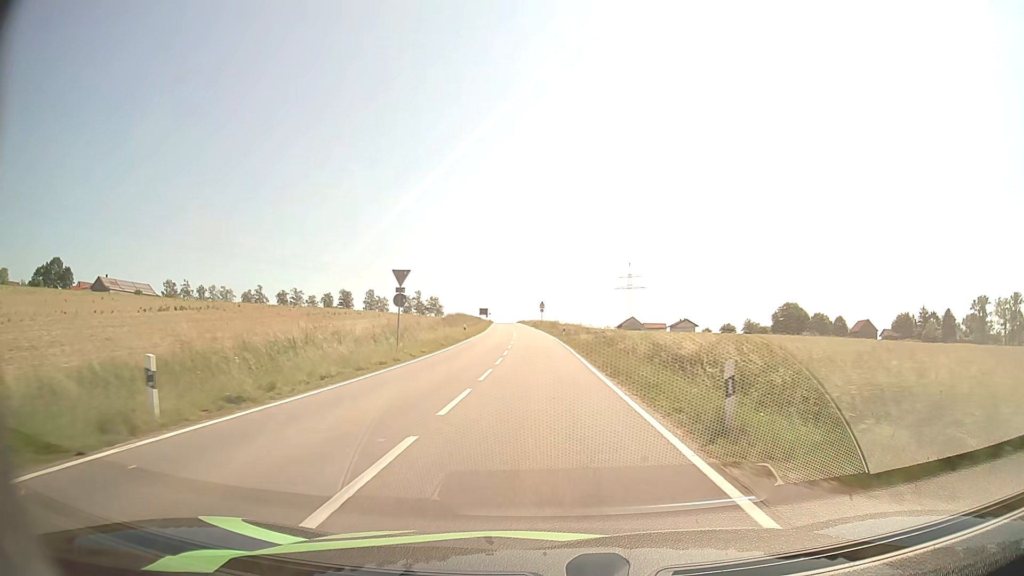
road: tertiary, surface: asphalt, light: Day
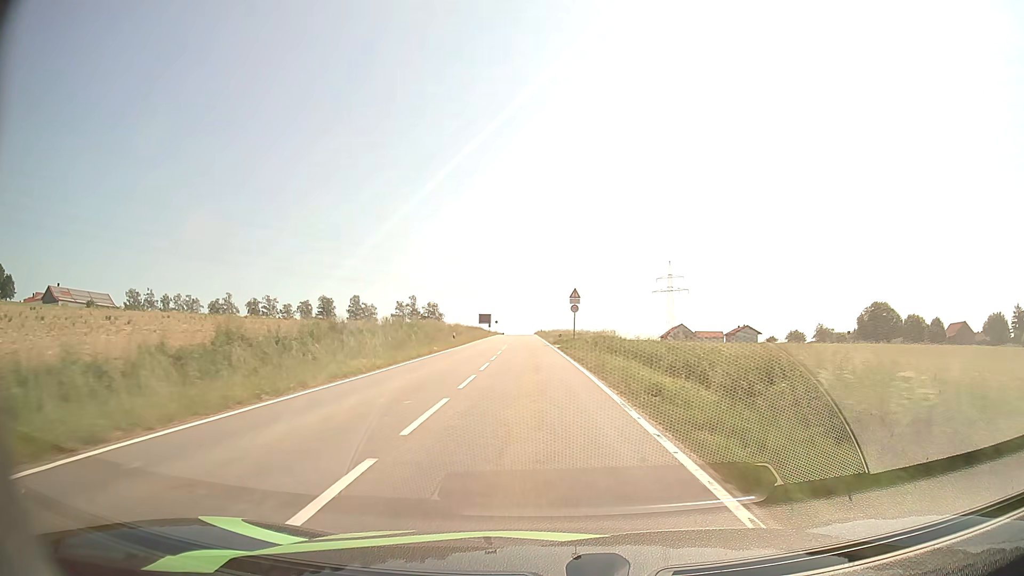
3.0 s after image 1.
(-1.1, +57.9) m; -2°
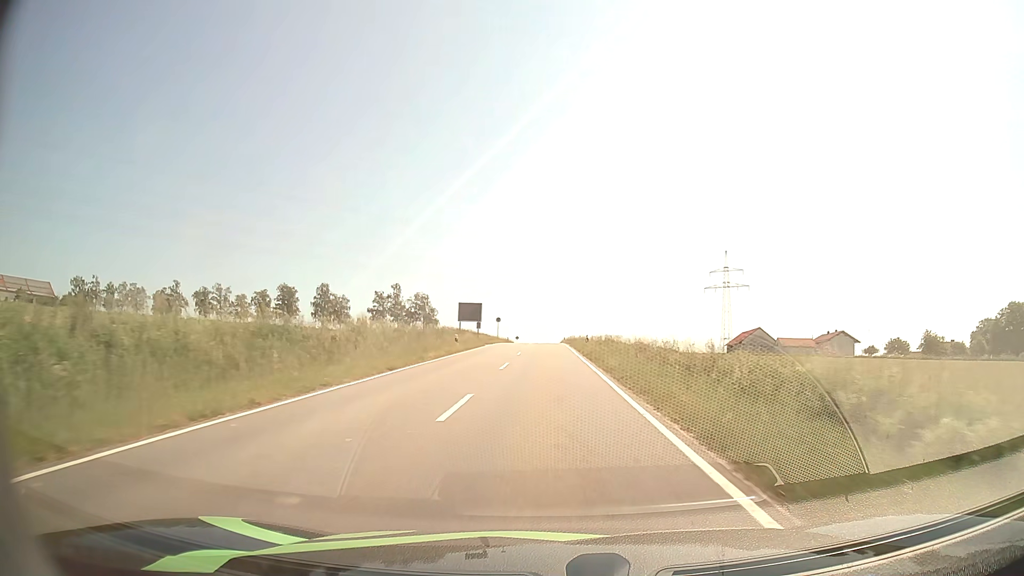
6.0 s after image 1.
(-1.9, +61.0) m; -2°
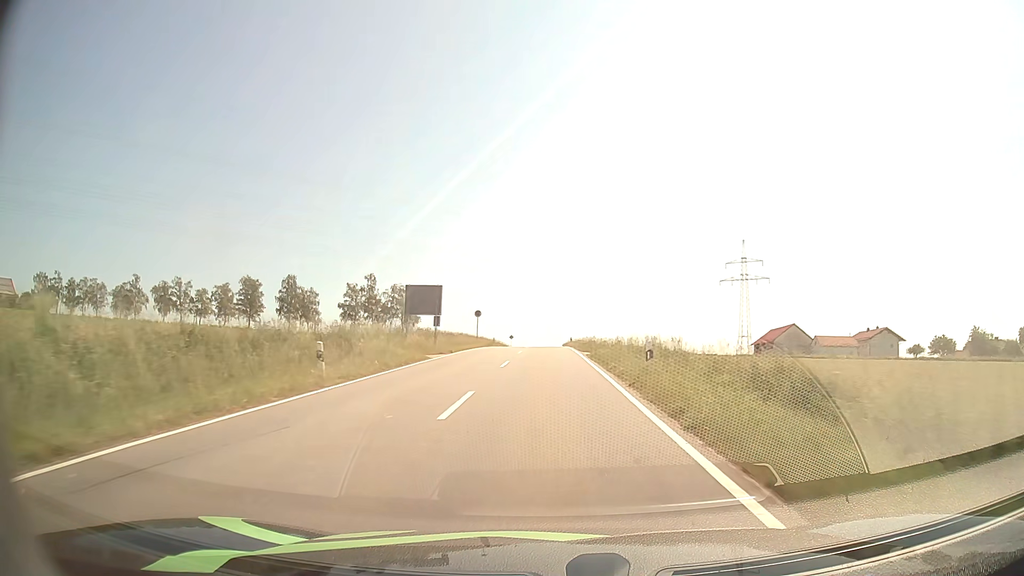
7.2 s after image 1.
(+0.1, +24.8) m; 0°
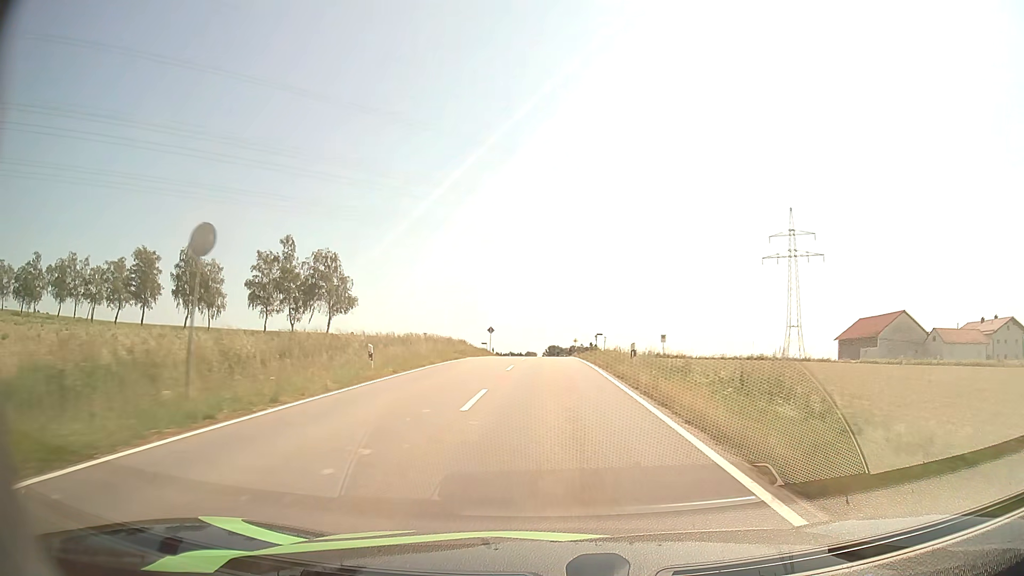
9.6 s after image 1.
(-0.1, +48.1) m; 0°
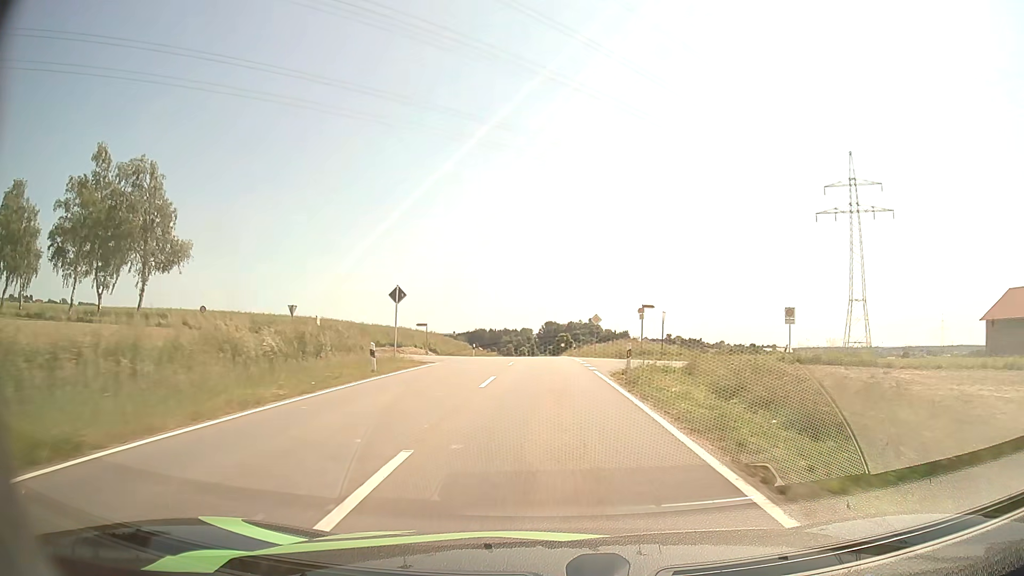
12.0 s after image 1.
(+0.2, +44.8) m; 0°
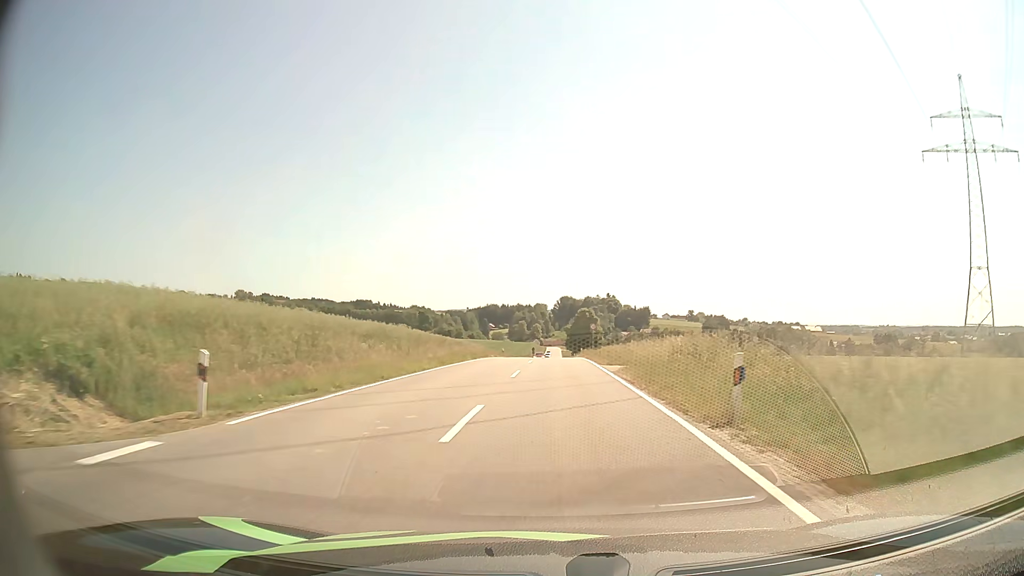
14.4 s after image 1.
(-0.3, +44.6) m; -1°
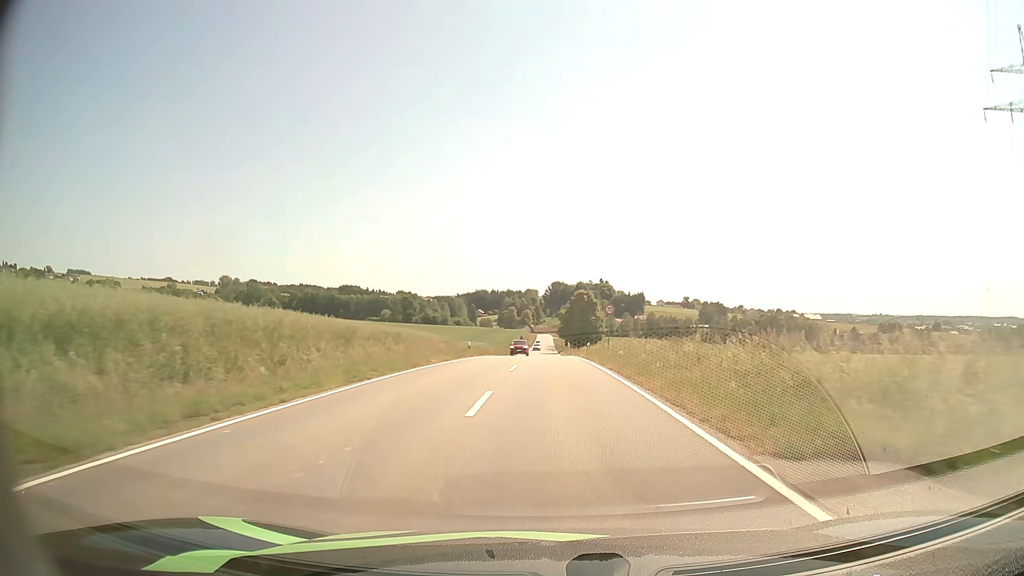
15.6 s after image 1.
(+0.1, +22.7) m; +1°
(0, +10) (0, +20) (0, +30) (0, +40) (+1, +50) (+1, +60) (+1, +70) (+1, +80) (+1, +90) (+1, +100) m
